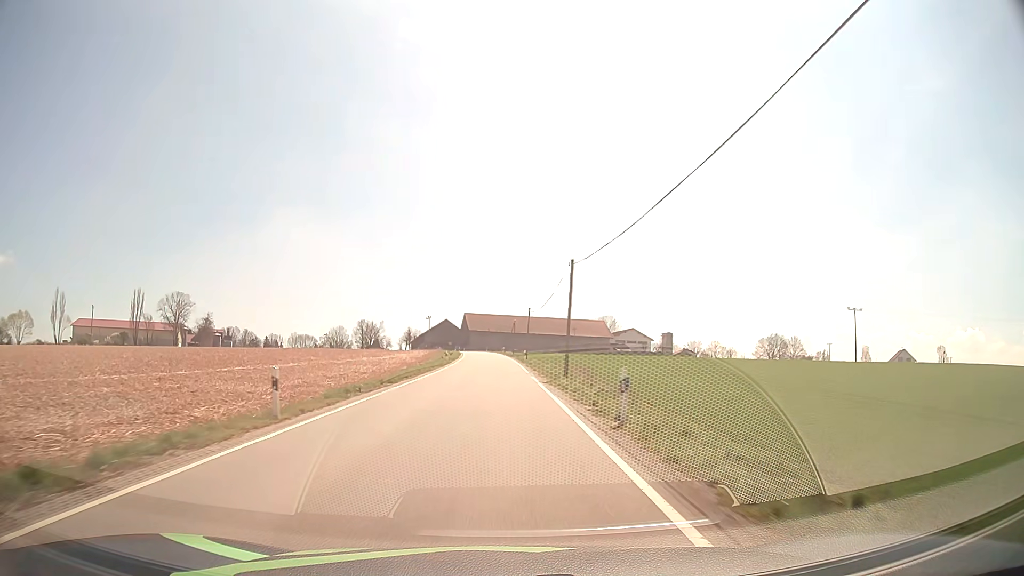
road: tertiary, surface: asphalt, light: Day
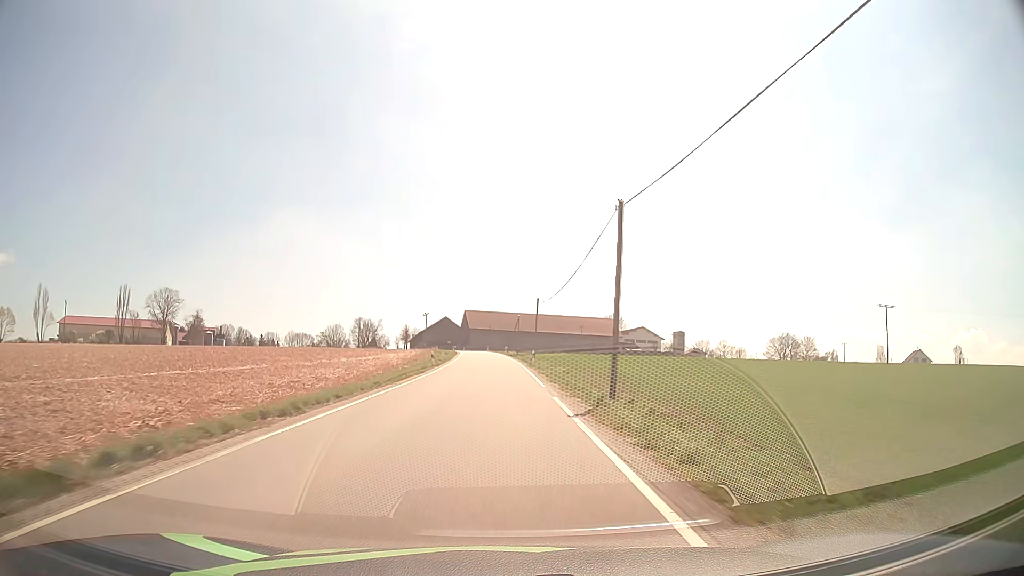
(0.0, +12.8) m; 0°
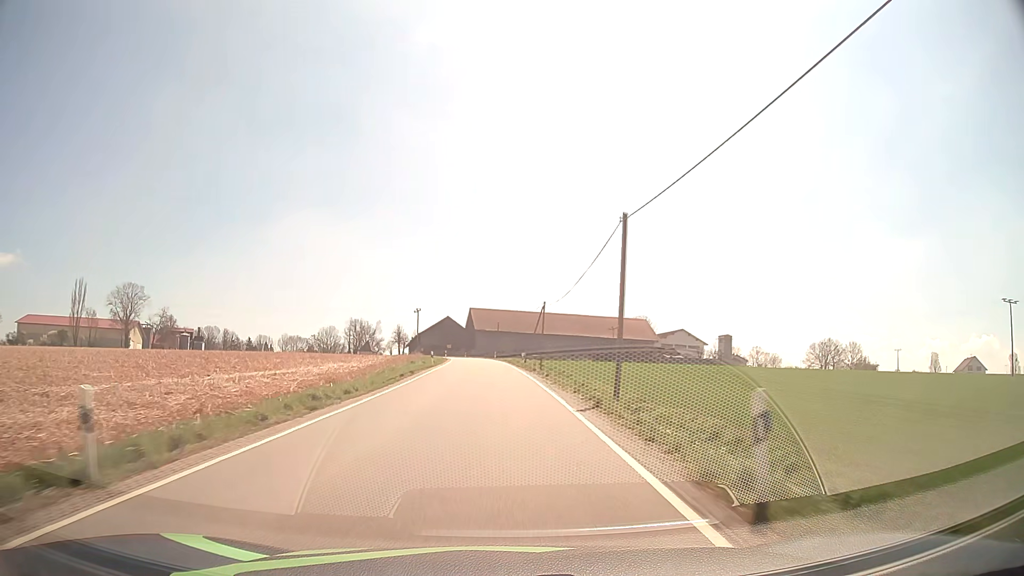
(-0.3, +37.8) m; -1°
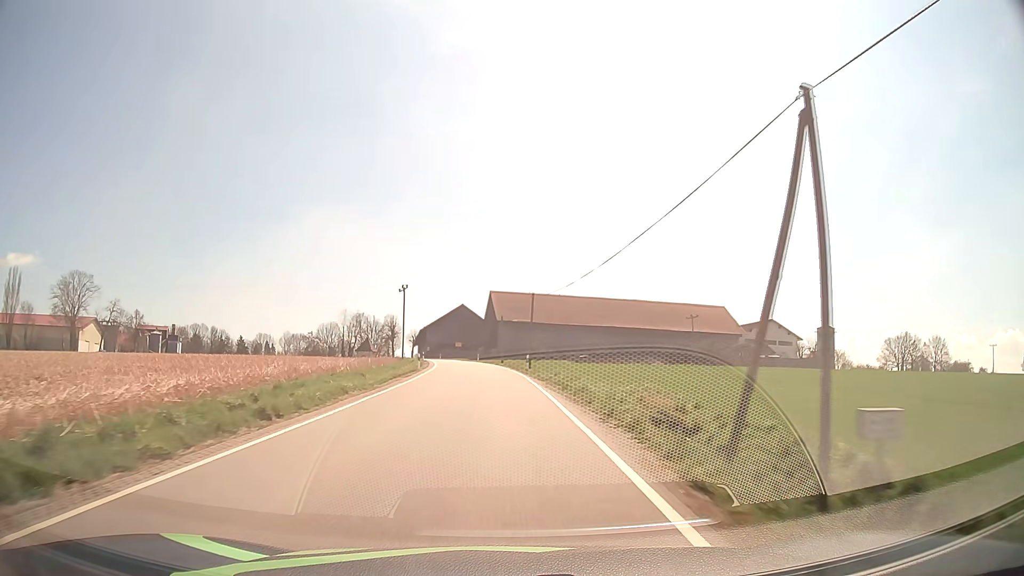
(-0.9, +48.7) m; -2°
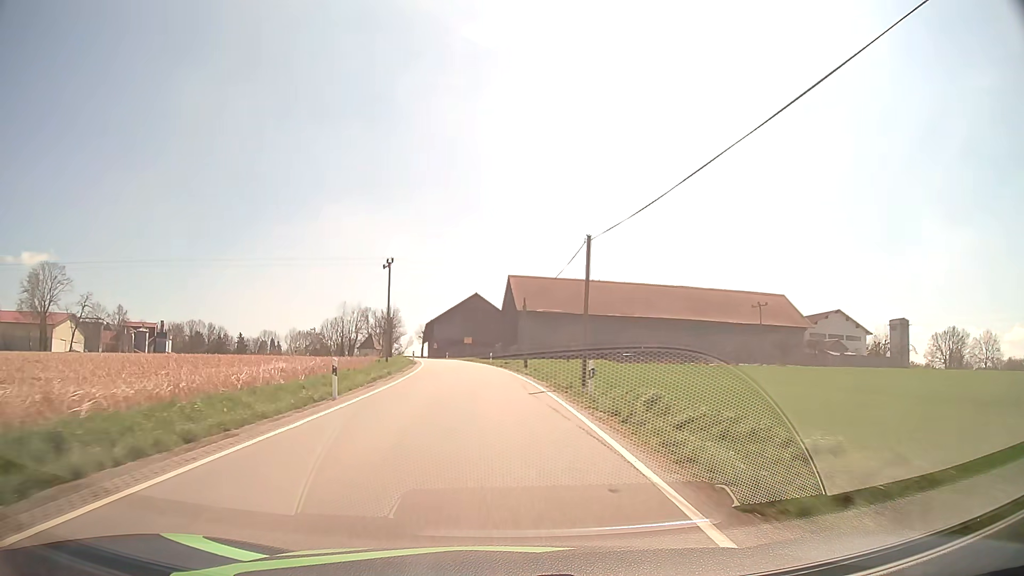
(-0.3, +23.5) m; -2°
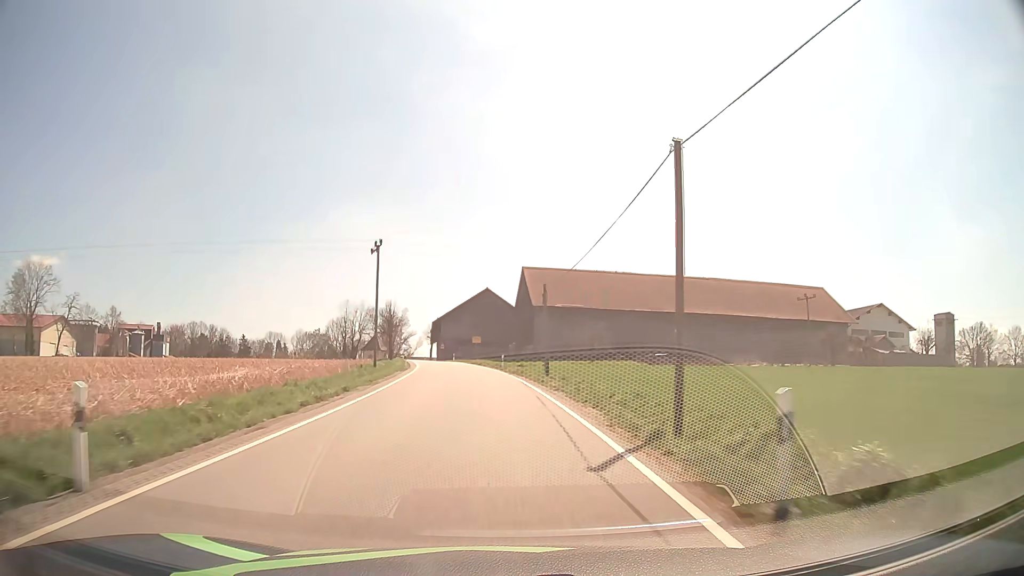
(-0.1, +11.4) m; -1°
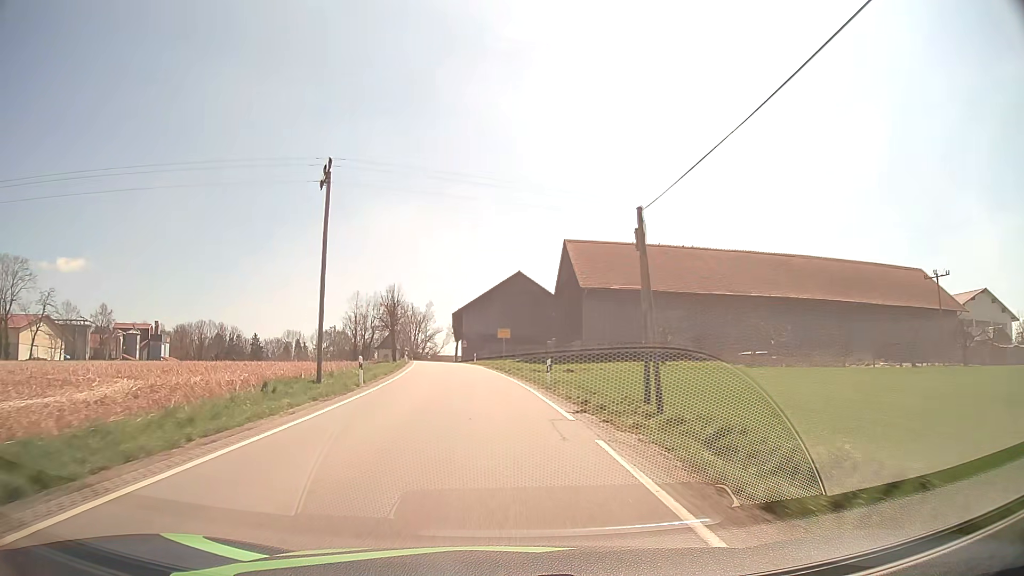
(-0.5, +22.1) m; -3°
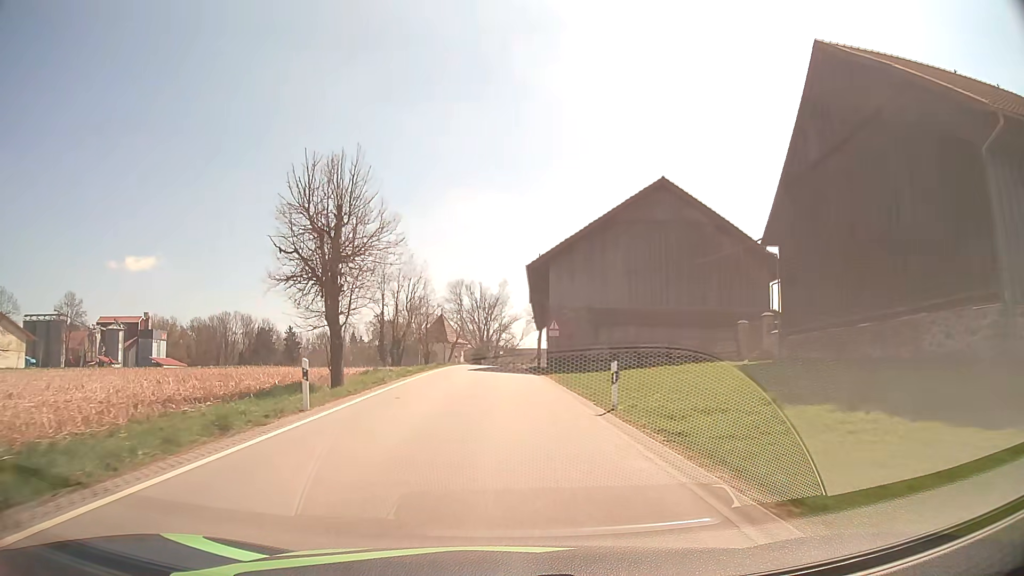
(-3.2, +49.3) m; -7°
(0, +10) (0, +20) (0, +30) (0, +40) (0, +50) (0, +60) (0, +70) (+1, +80) (+1, +90) (+2, +100) m
